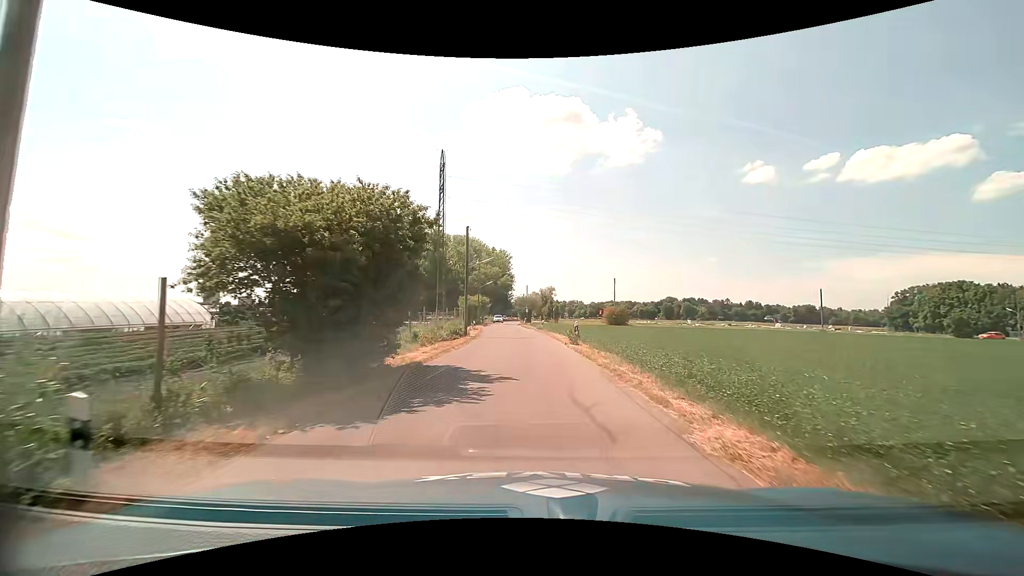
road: unclassified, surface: asphalt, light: Day
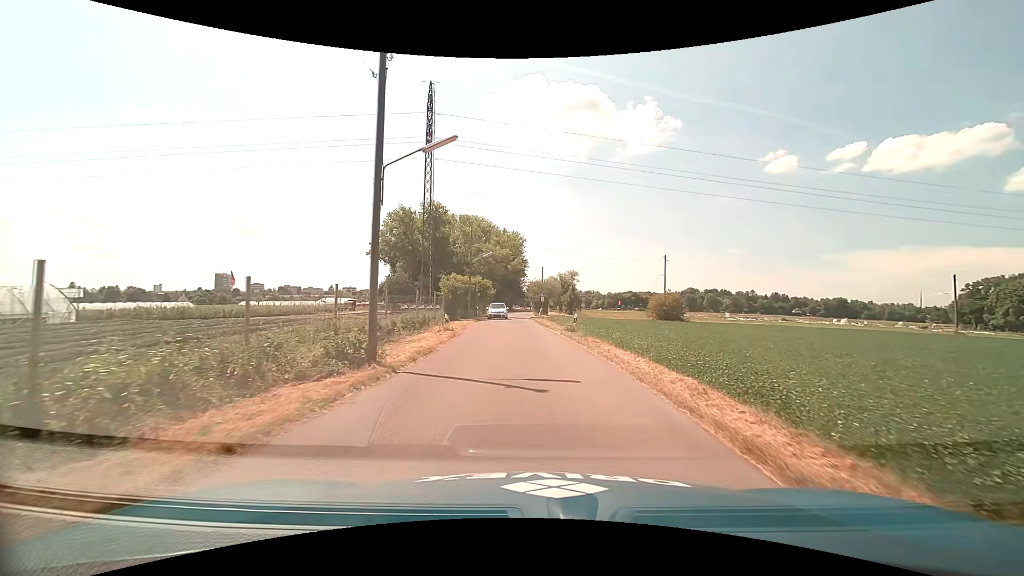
(-0.4, +22.0) m; -1°
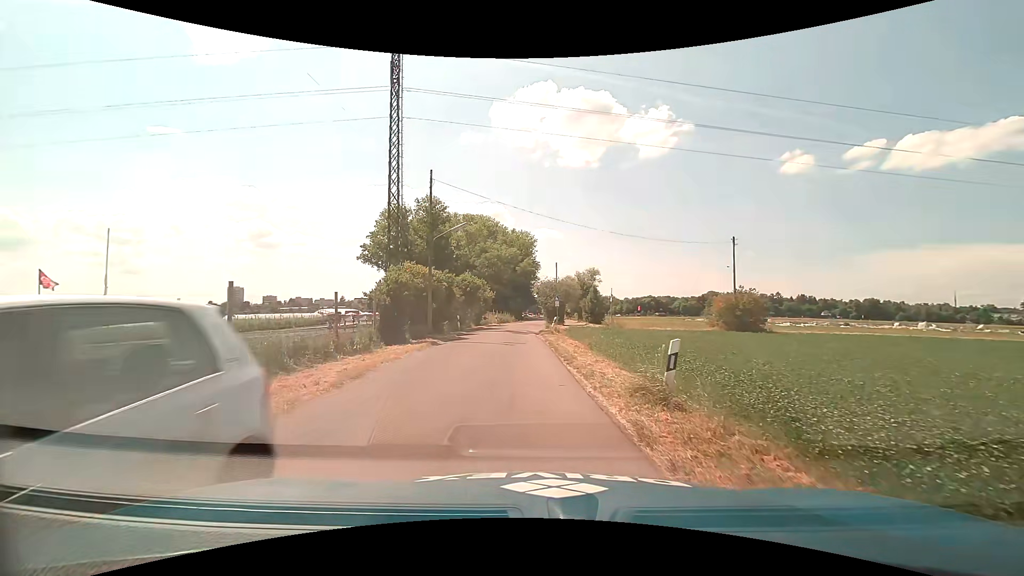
(+0.4, +17.5) m; -1°
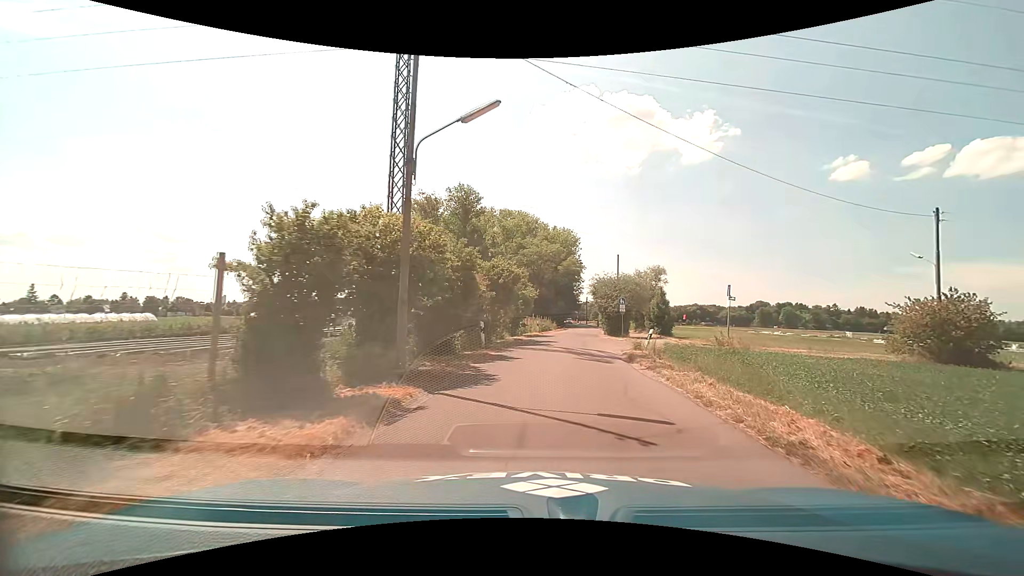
(-1.8, +14.6) m; -5°
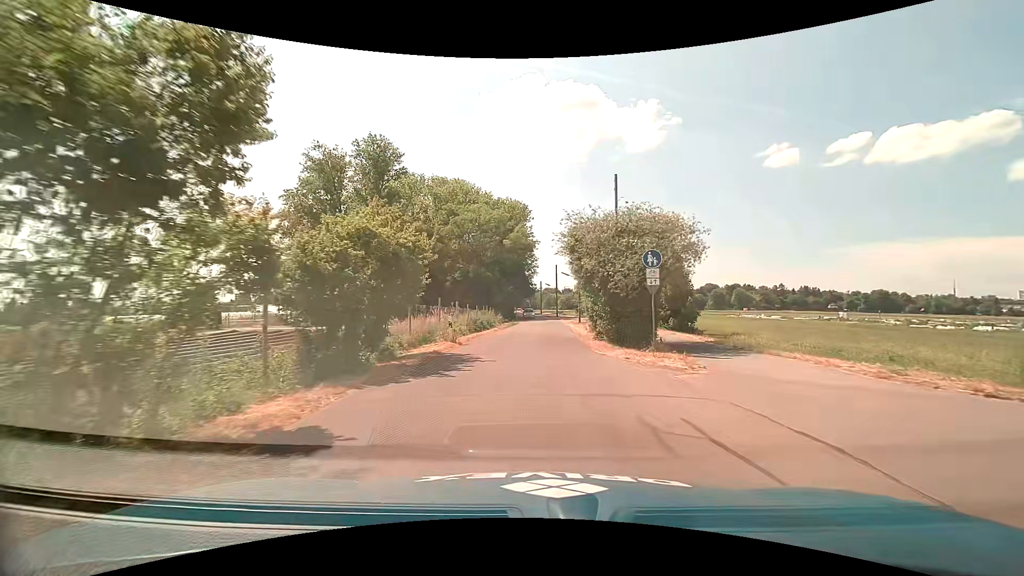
(+1.8, +25.6) m; +6°
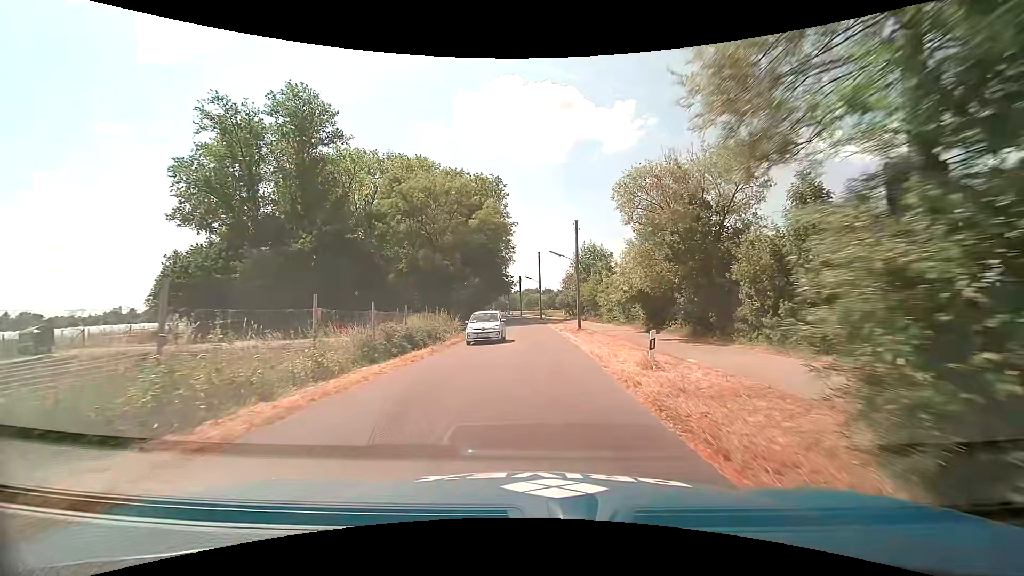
(+0.5, +19.4) m; +2°
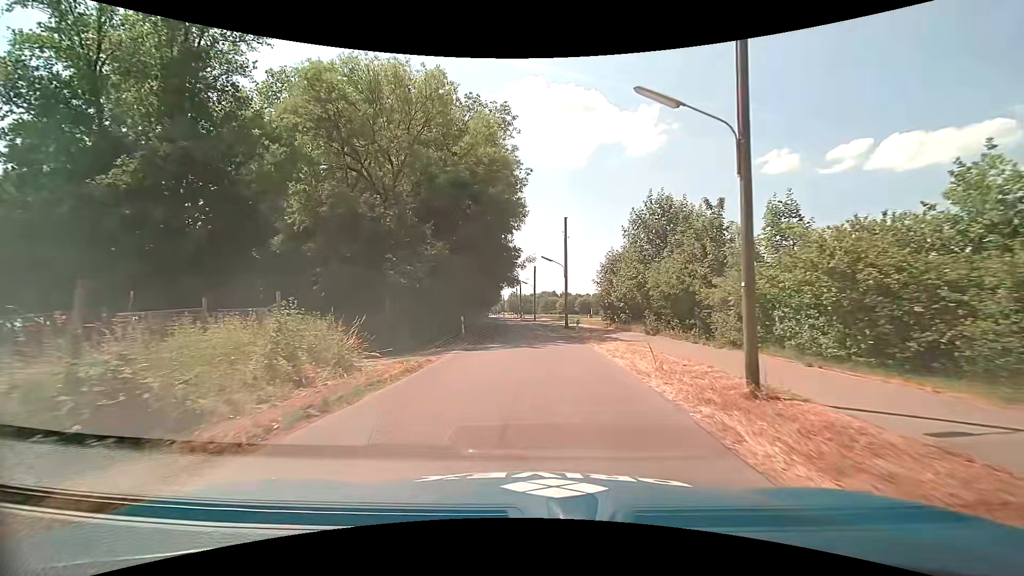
(-0.3, +25.7) m; -2°
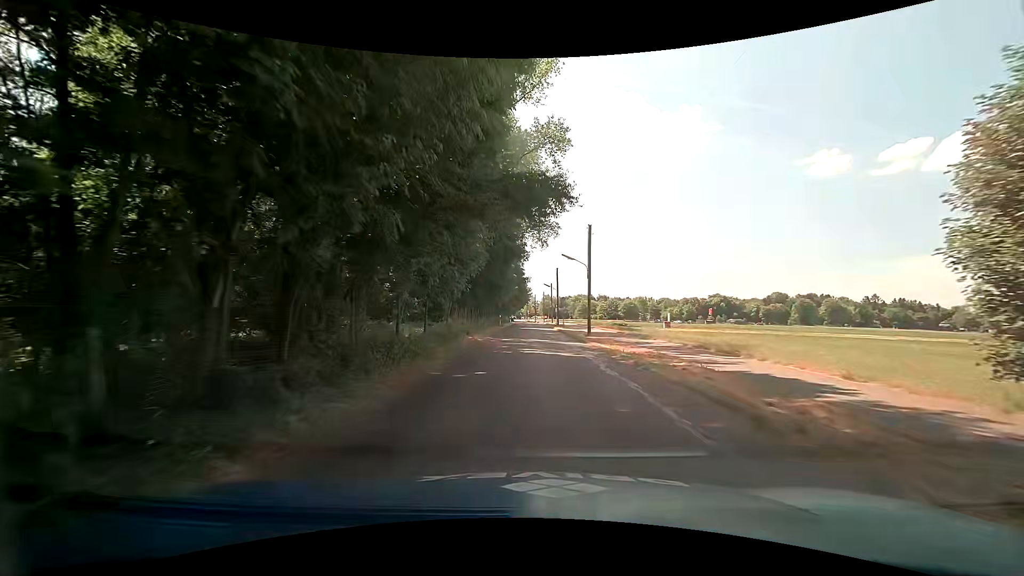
(-0.9, +35.1) m; -3°
(0, +10) (0, +20) (0, +30) (0, +40) (0, +50) (0, +60) (0, +70) (0, +80) (0, +90) (0, +100) m
